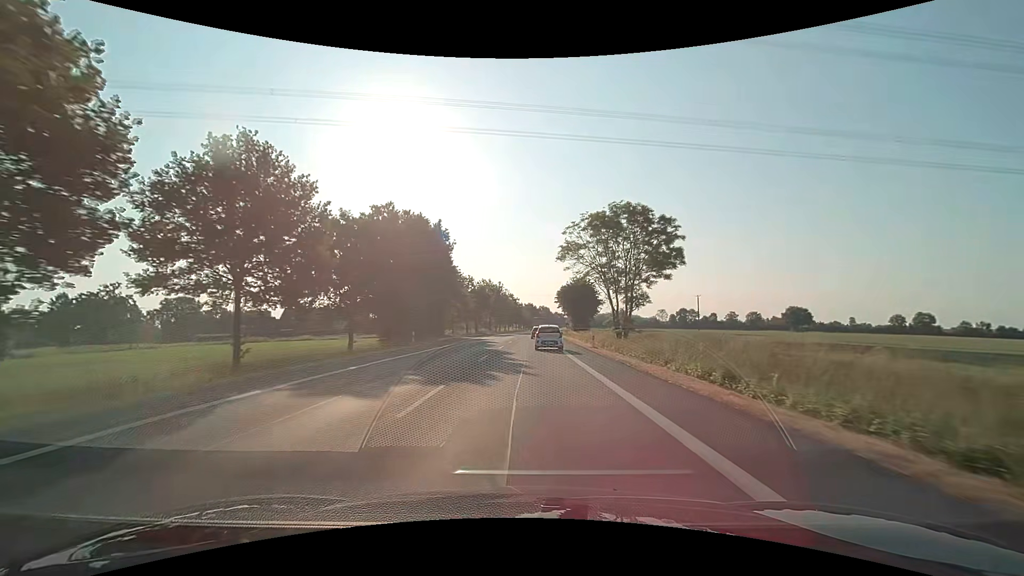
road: primary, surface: asphalt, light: Day
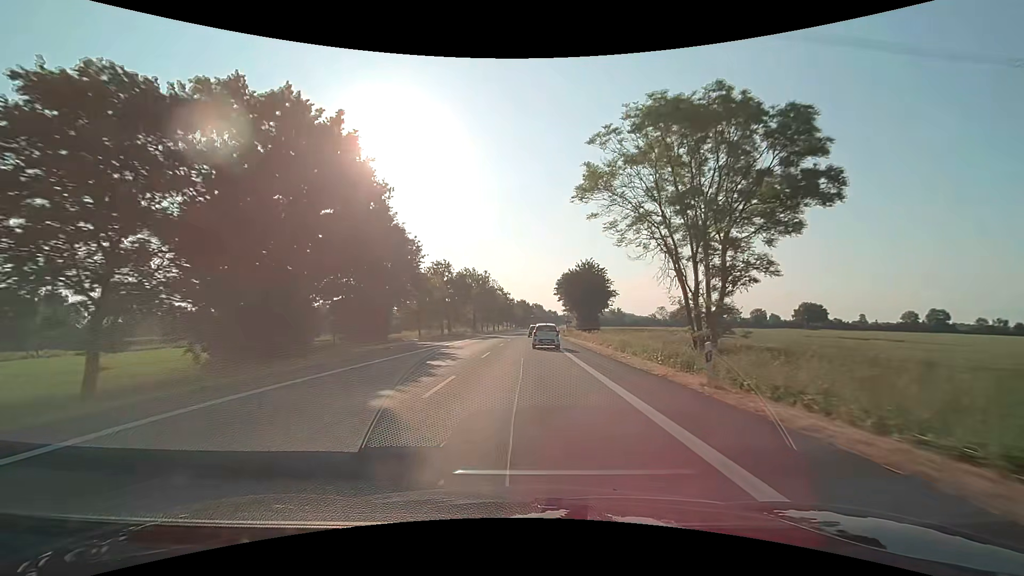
(+0.1, +22.2) m; +1°
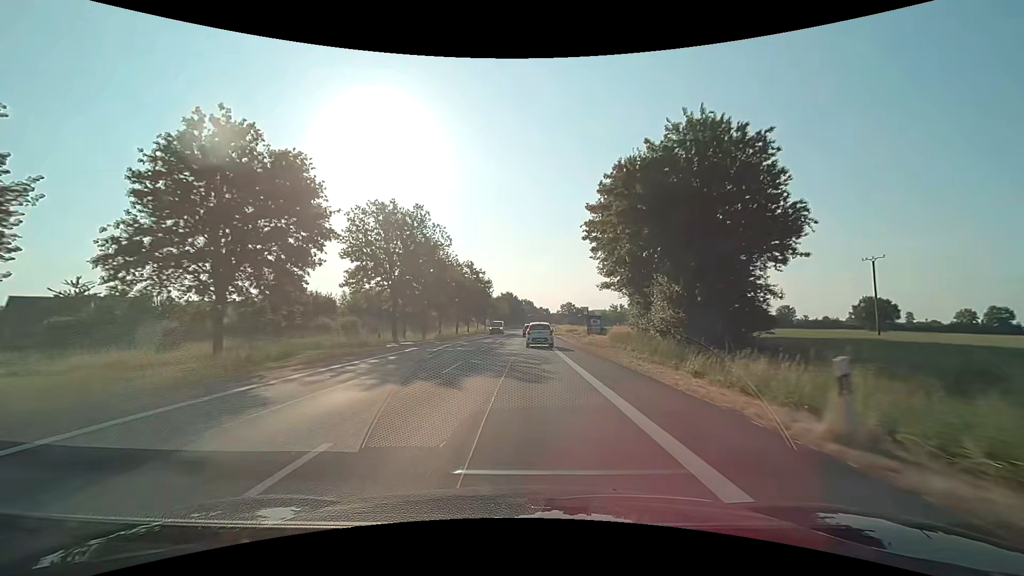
(+0.9, +55.6) m; +1°
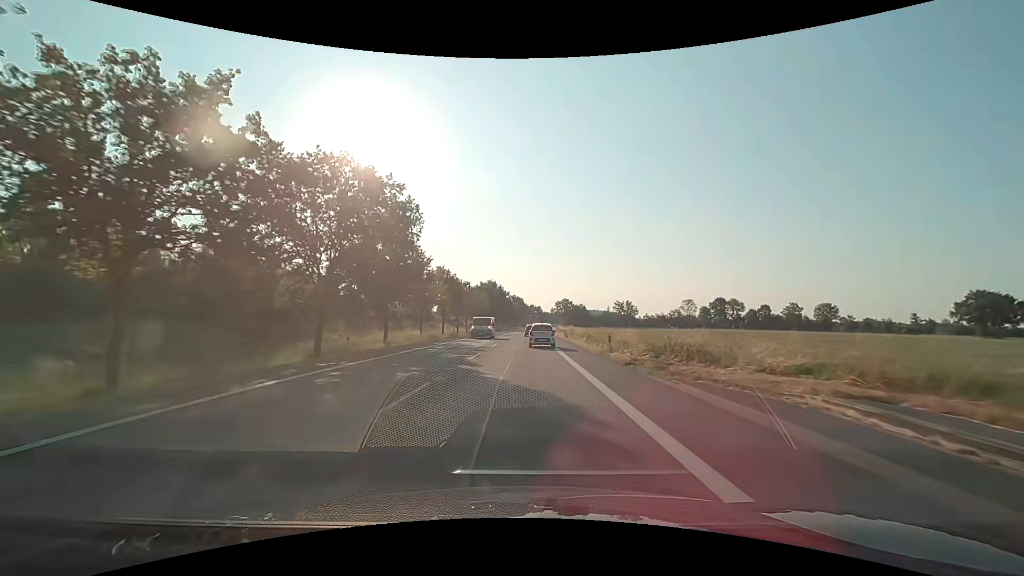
(+0.4, +54.2) m; +1°
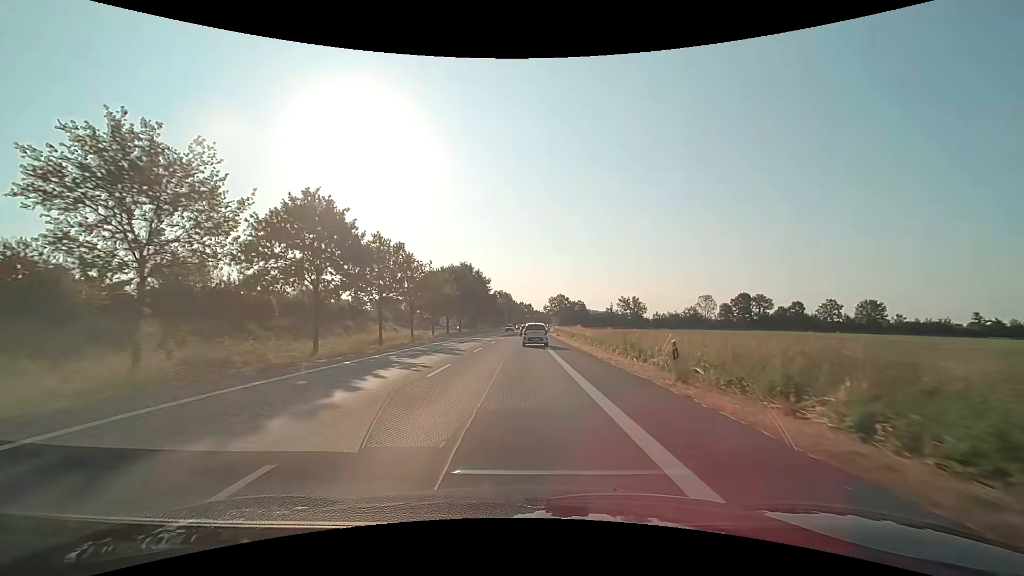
(+0.5, +42.8) m; +1°
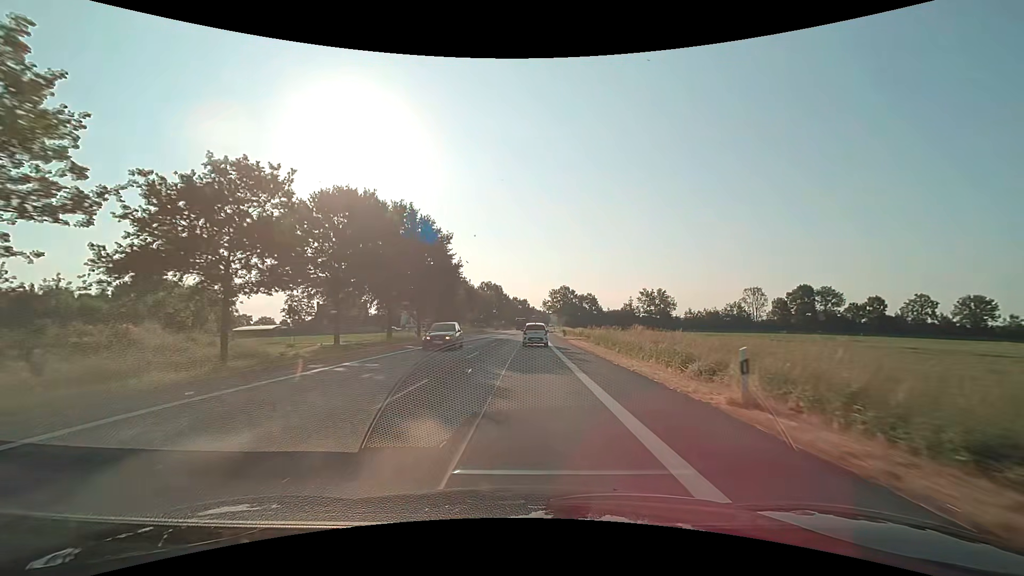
(+0.1, +53.1) m; 0°
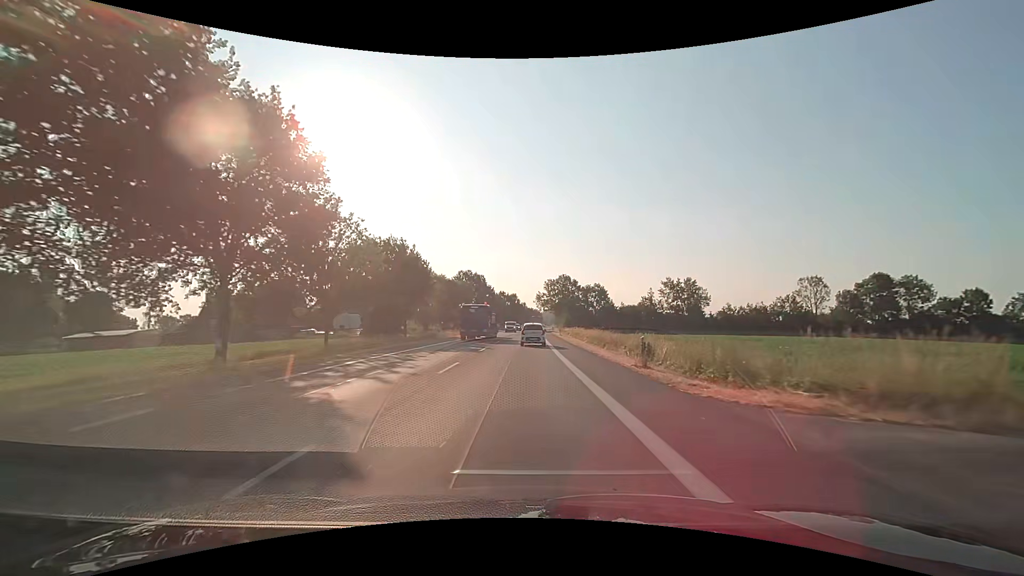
(+0.6, +42.6) m; +1°
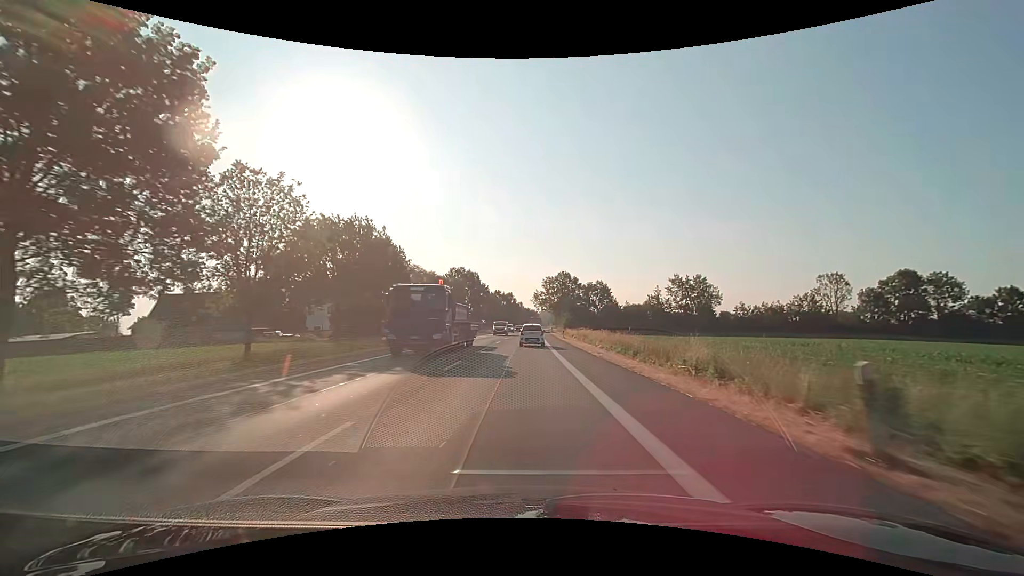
(0.0, +10.7) m; 0°
(0, +10) (0, +20) (0, +30) (0, +40) (0, +50) (+1, +60) (+1, +70) (+1, +80) (+2, +90) (+2, +100) m
